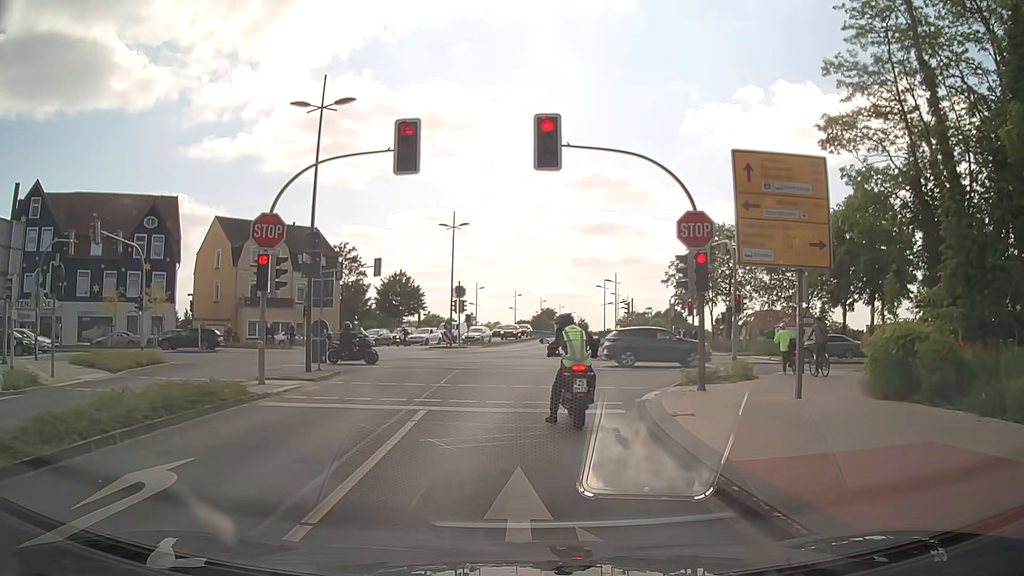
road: residential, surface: asphalt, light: Day
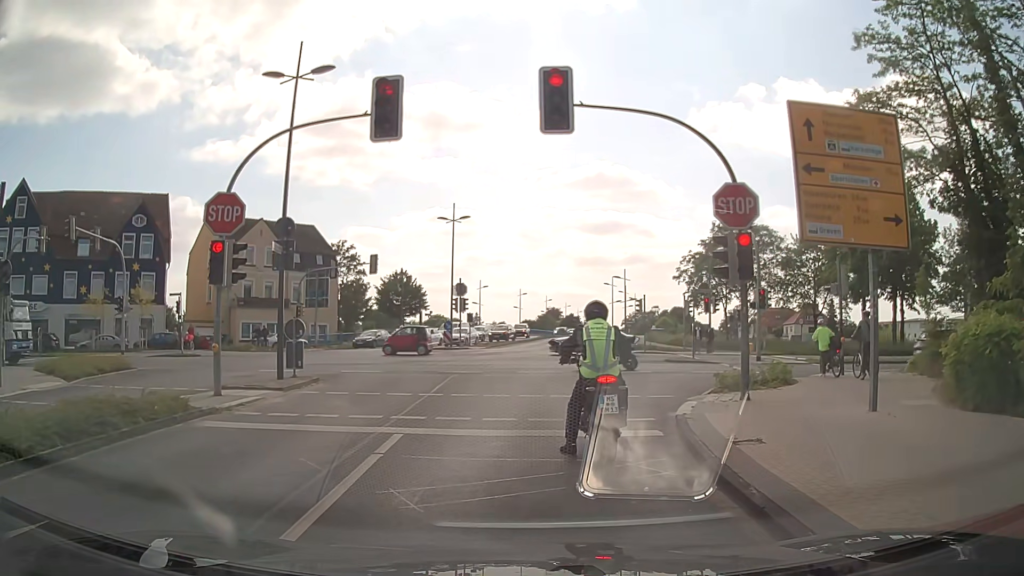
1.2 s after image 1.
(0.0, +2.8) m; +2°
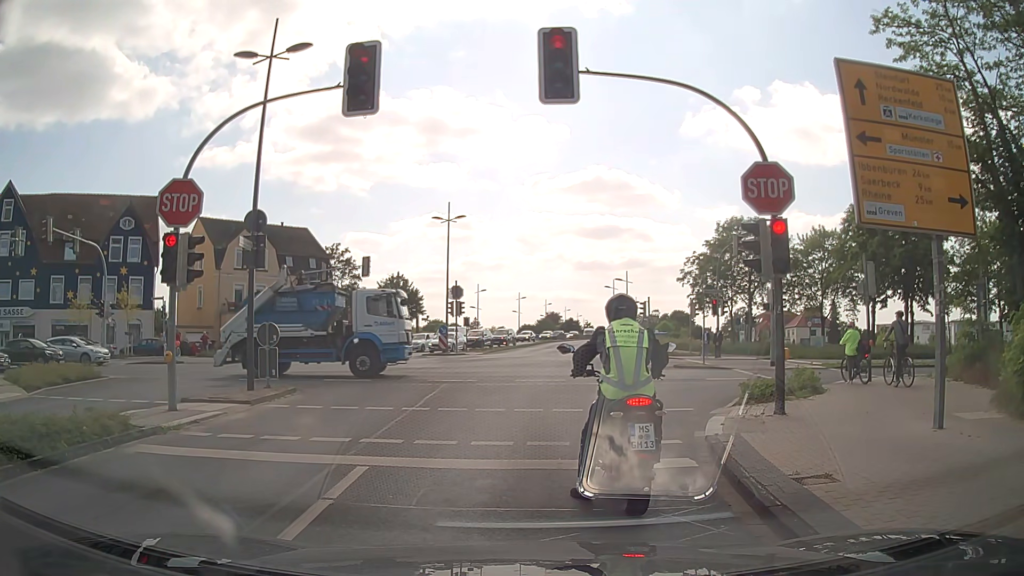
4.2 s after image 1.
(0.0, +1.9) m; 0°
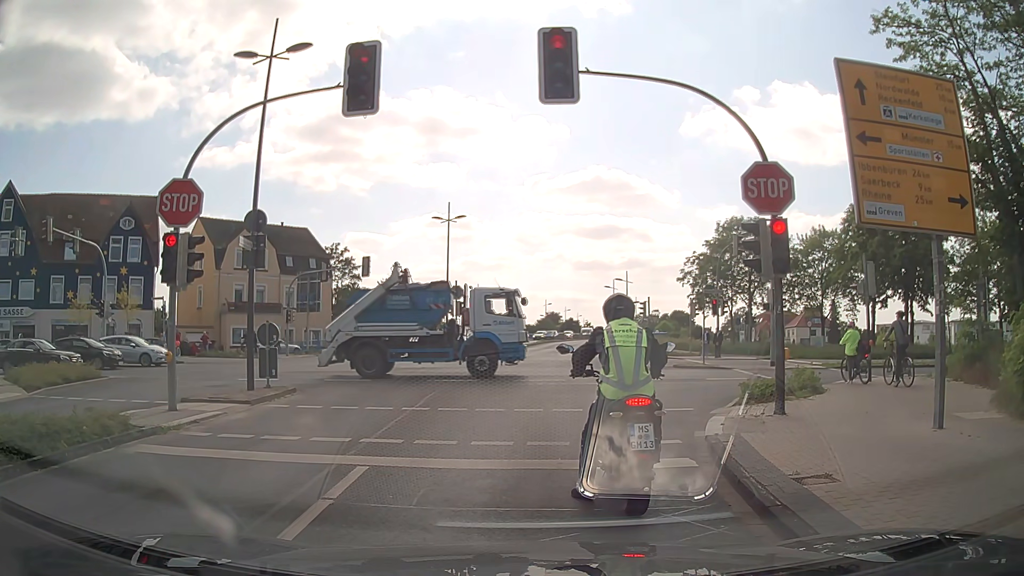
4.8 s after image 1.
(0.0, 0.0) m; 0°
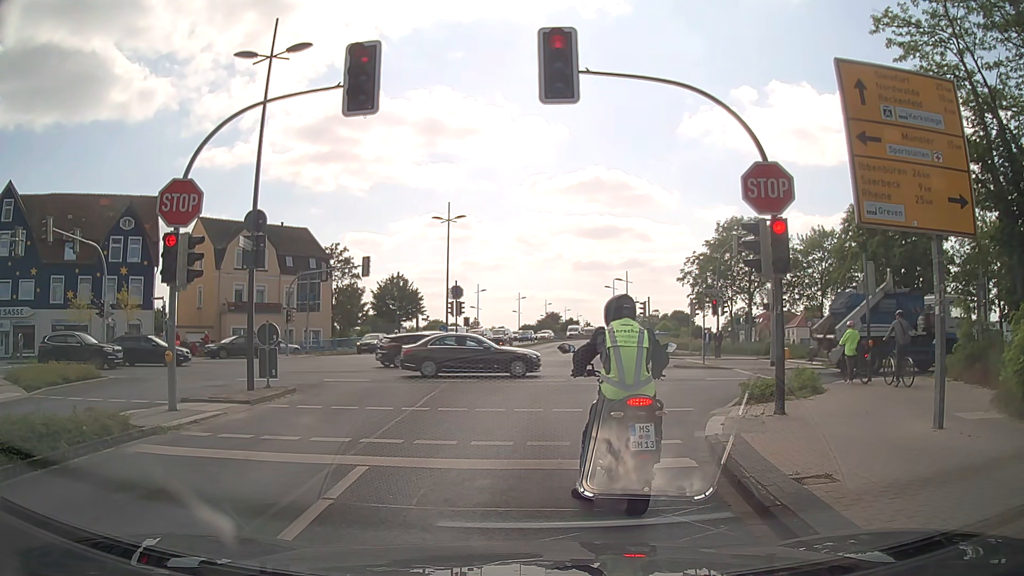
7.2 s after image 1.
(0.0, 0.0) m; 0°
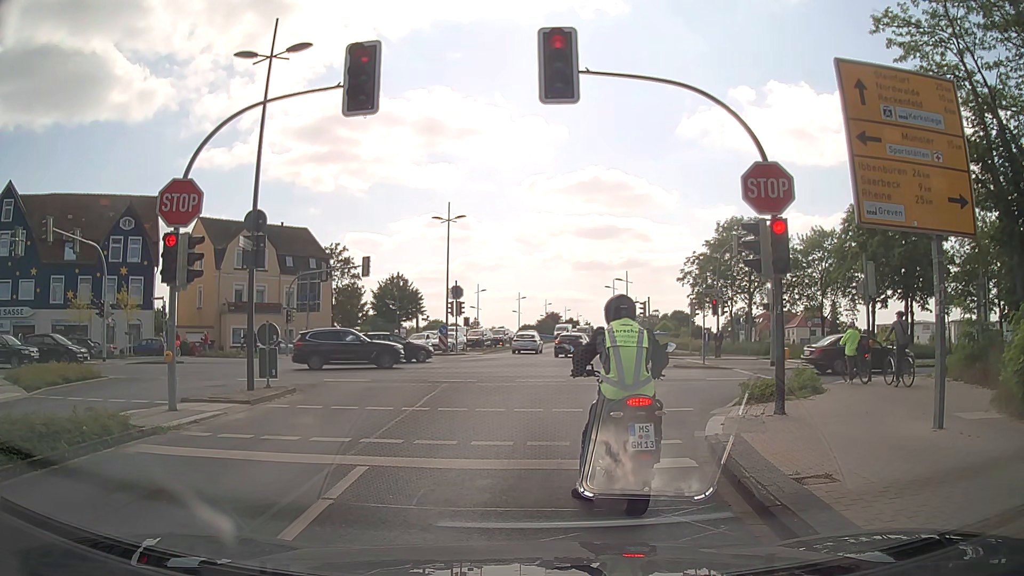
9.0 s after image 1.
(0.0, 0.0) m; 0°
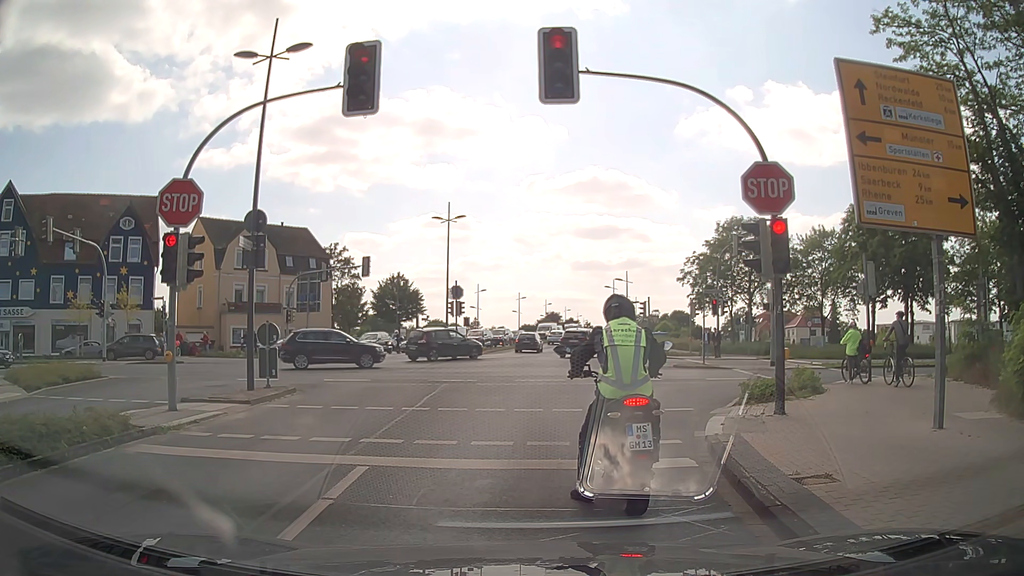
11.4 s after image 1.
(0.0, 0.0) m; 0°
